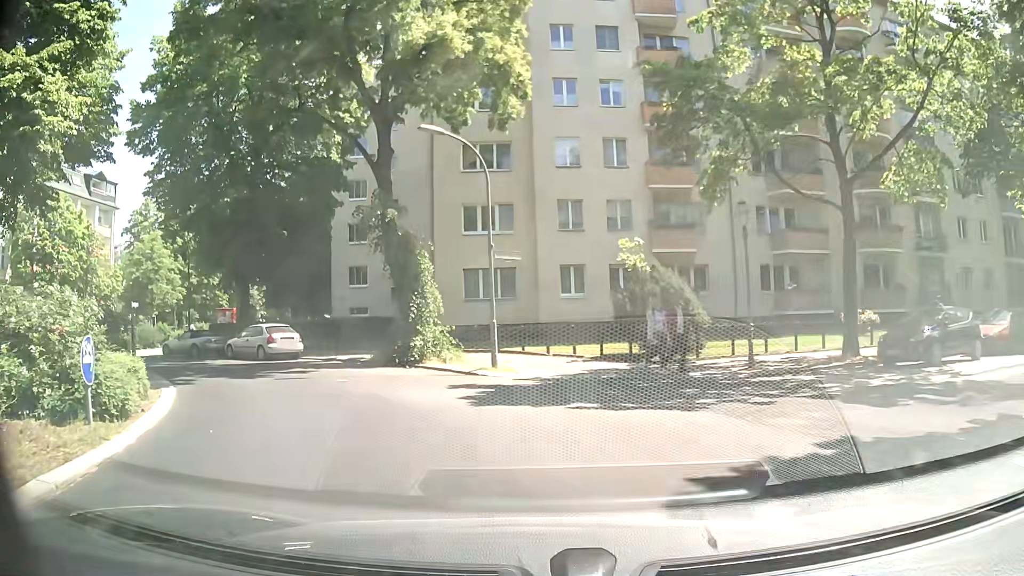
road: residential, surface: asphalt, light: Day
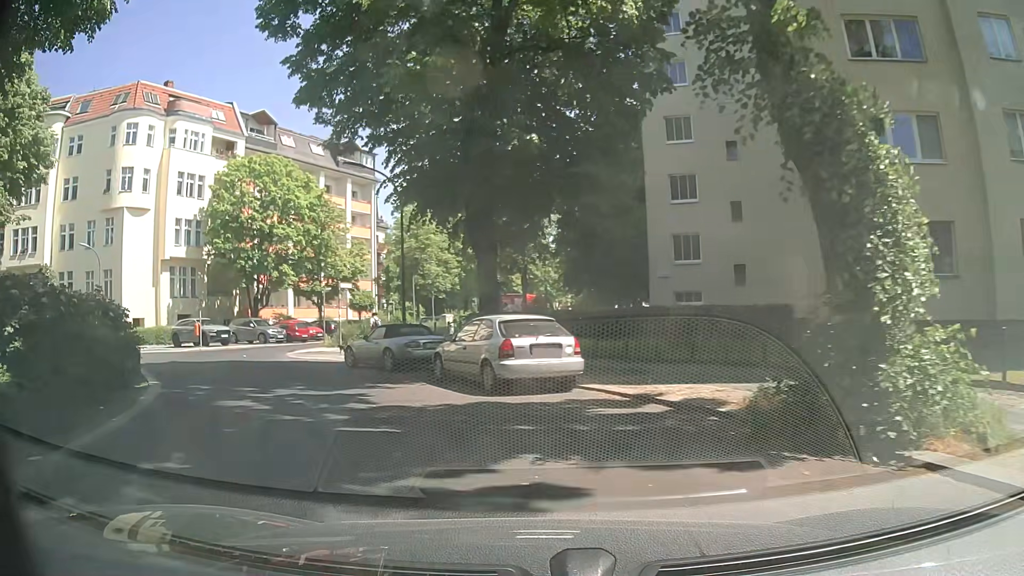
(-3.1, +13.4) m; -27°
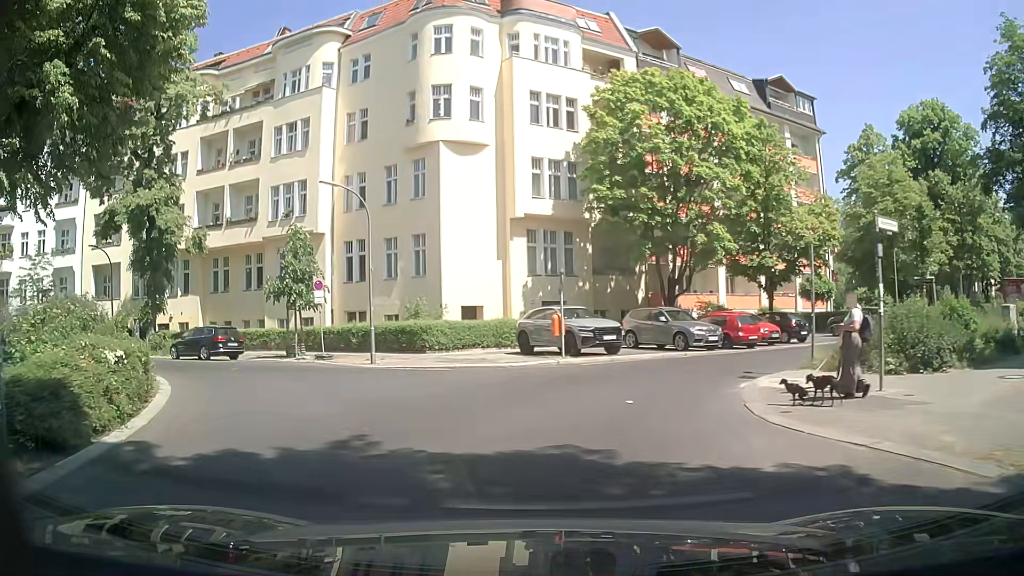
(-6.0, +17.1) m; -36°
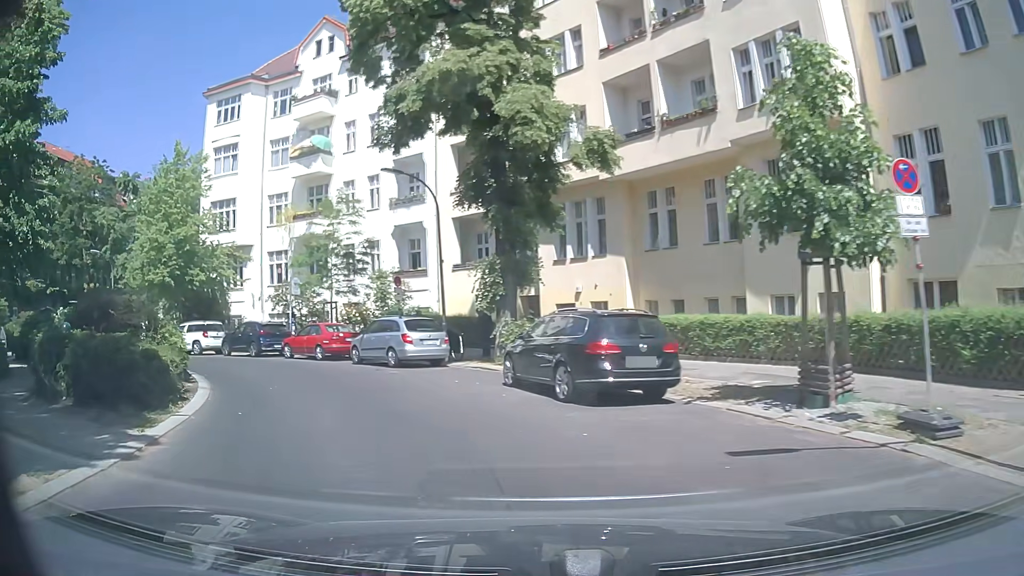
(-5.7, +17.9) m; -40°
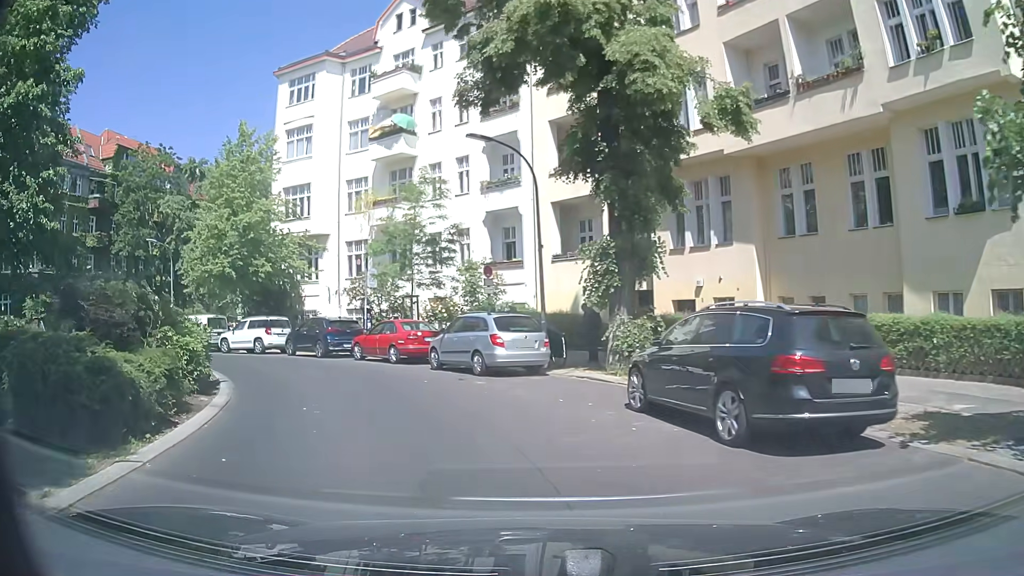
(-0.4, +3.8) m; -10°
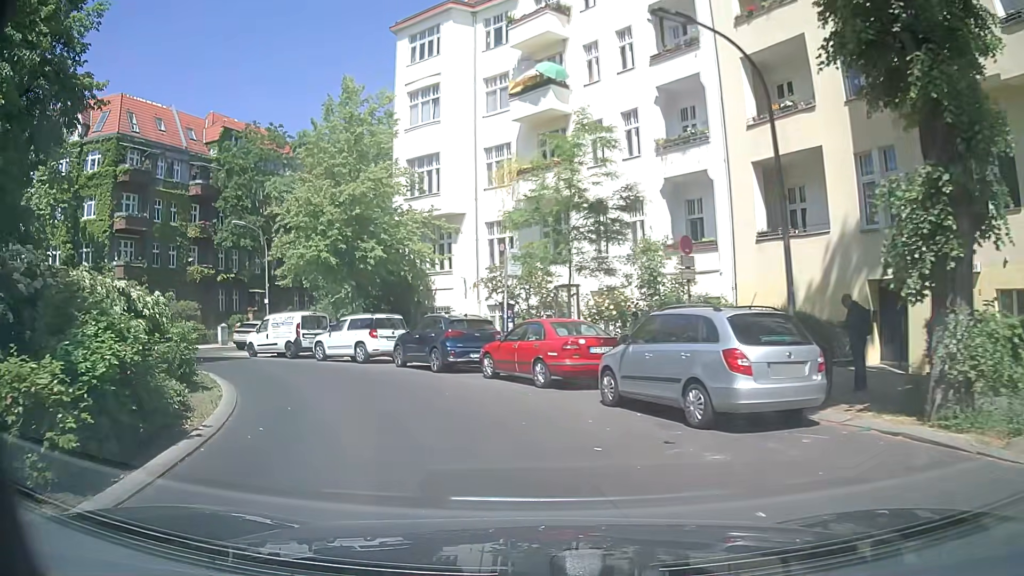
(-0.8, +7.6) m; -14°
